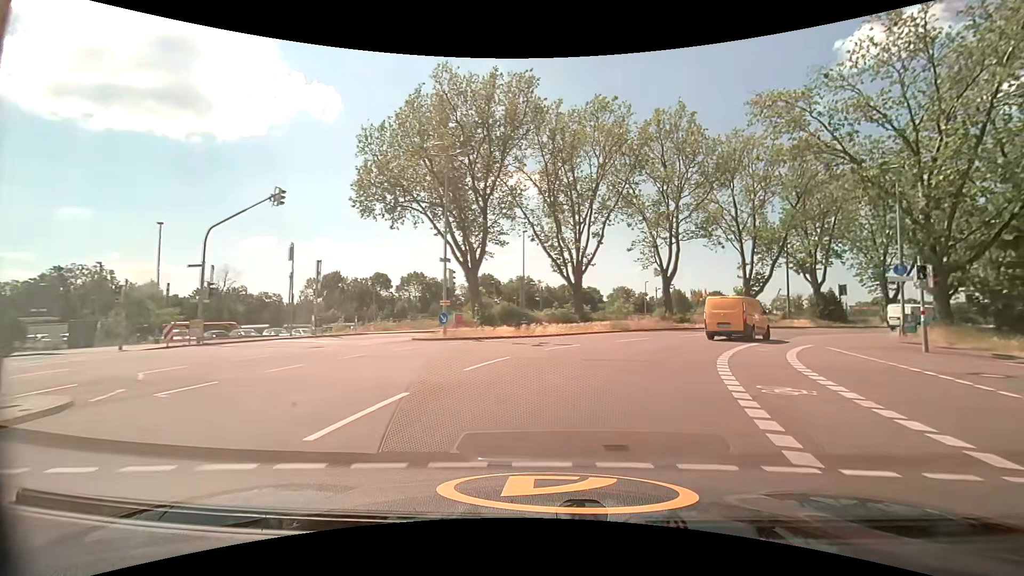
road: secondary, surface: asphalt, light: Day
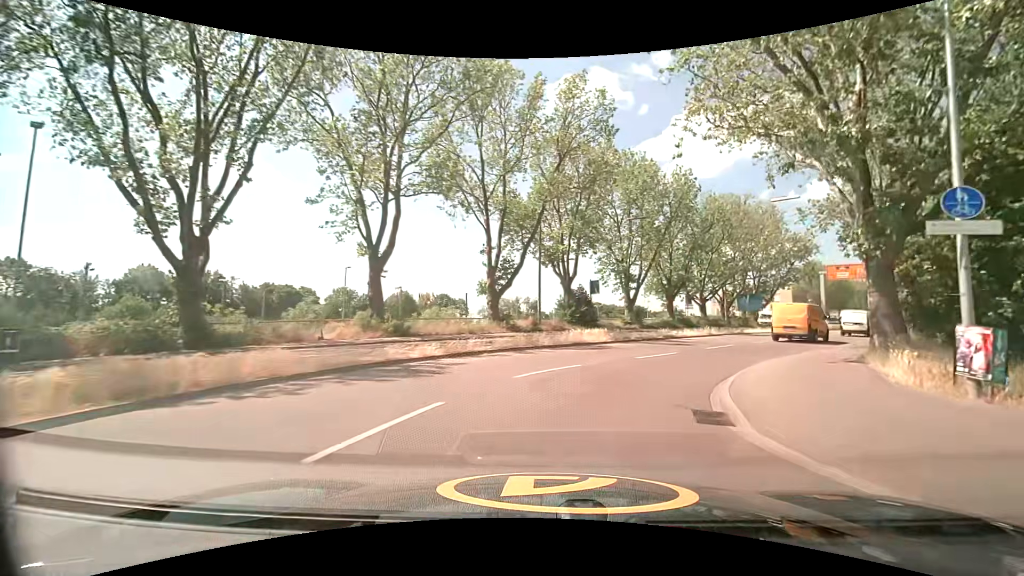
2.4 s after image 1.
(+5.8, +22.0) m; +30°
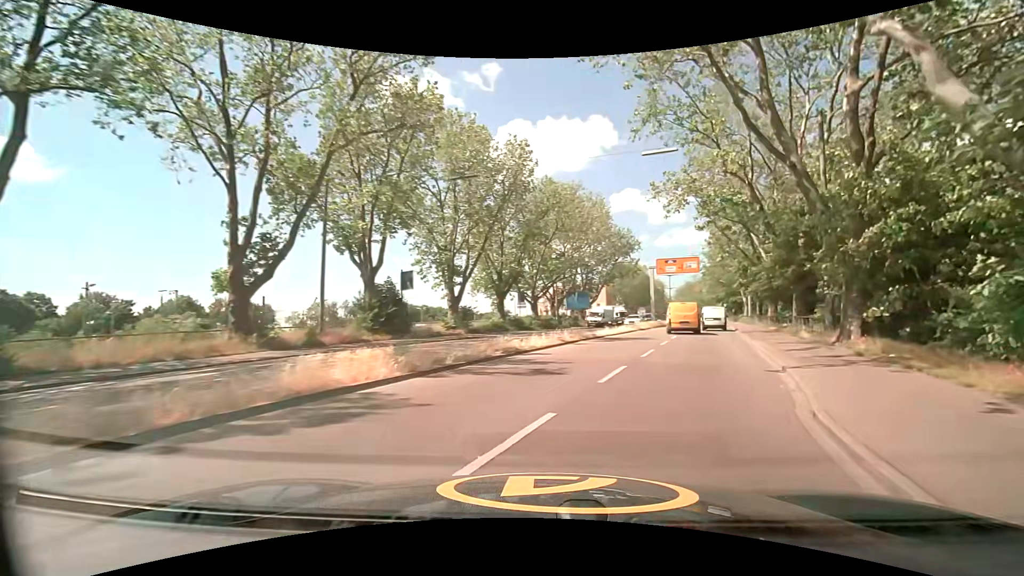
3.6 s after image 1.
(+1.8, +11.8) m; +19°
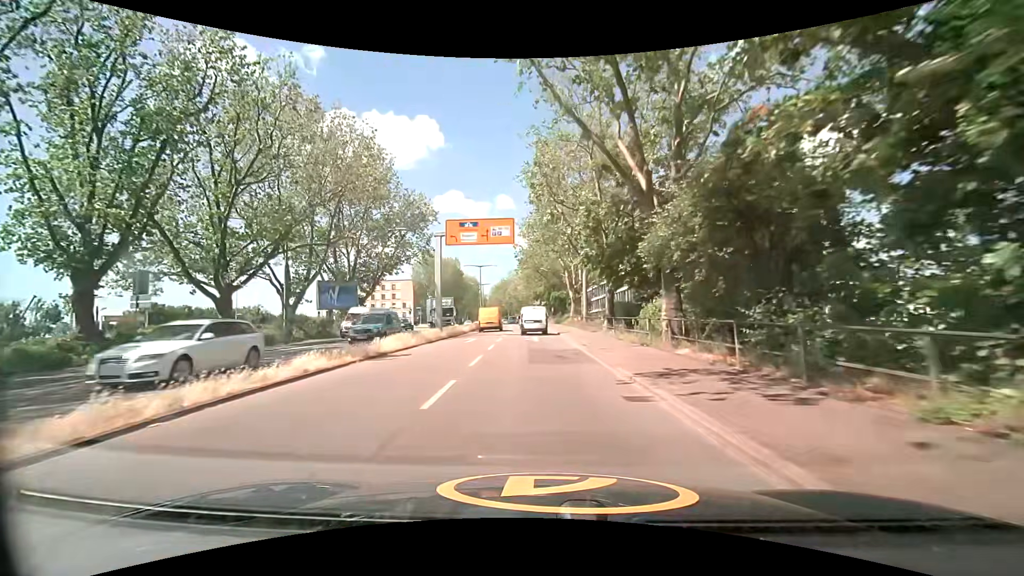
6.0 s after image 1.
(+7.5, +25.3) m; +21°
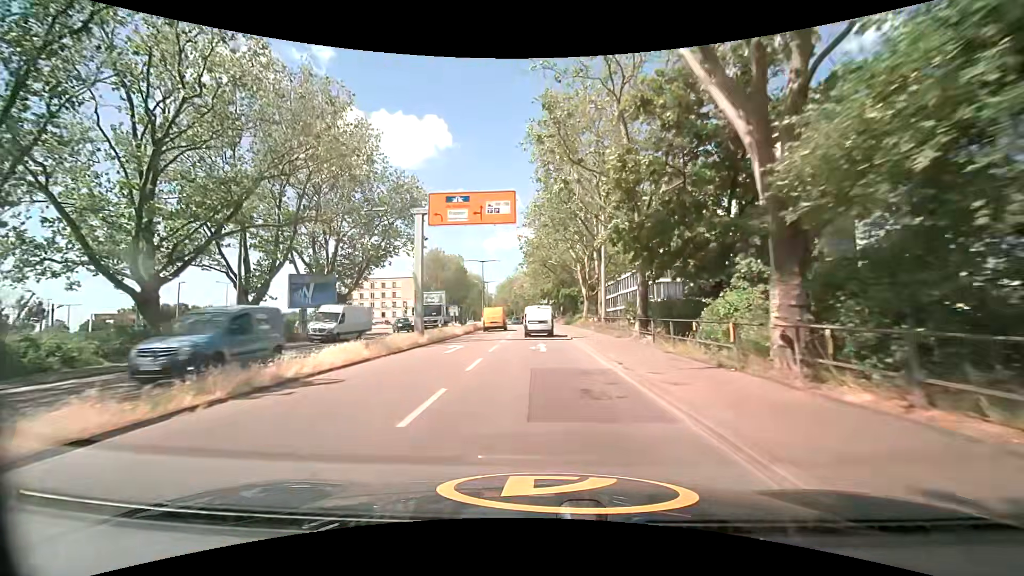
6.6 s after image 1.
(0.0, +7.1) m; -1°
(0, +10) (0, +20) (0, +30) (-1, +40) (-1, +50) (-1, +60) (-2, +70) (-2, +80) (-3, +90) (-4, +100) m
